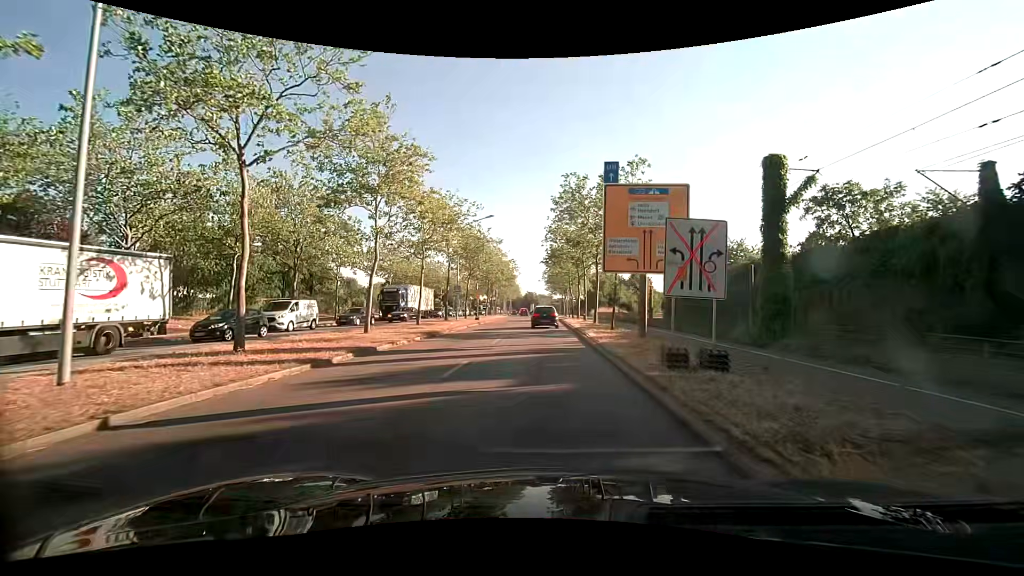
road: primary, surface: asphalt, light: Day
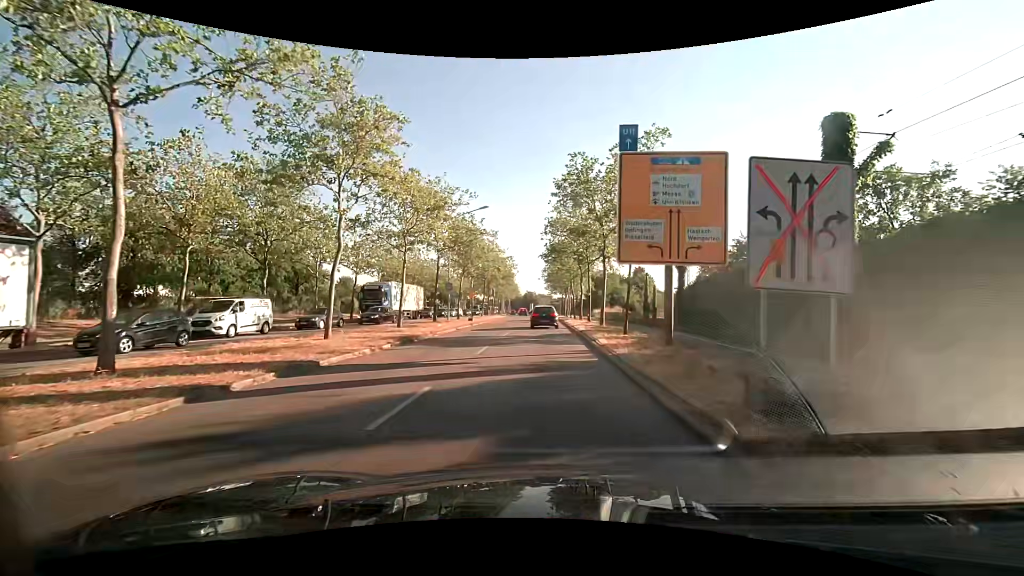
(0.0, +4.1) m; +1°
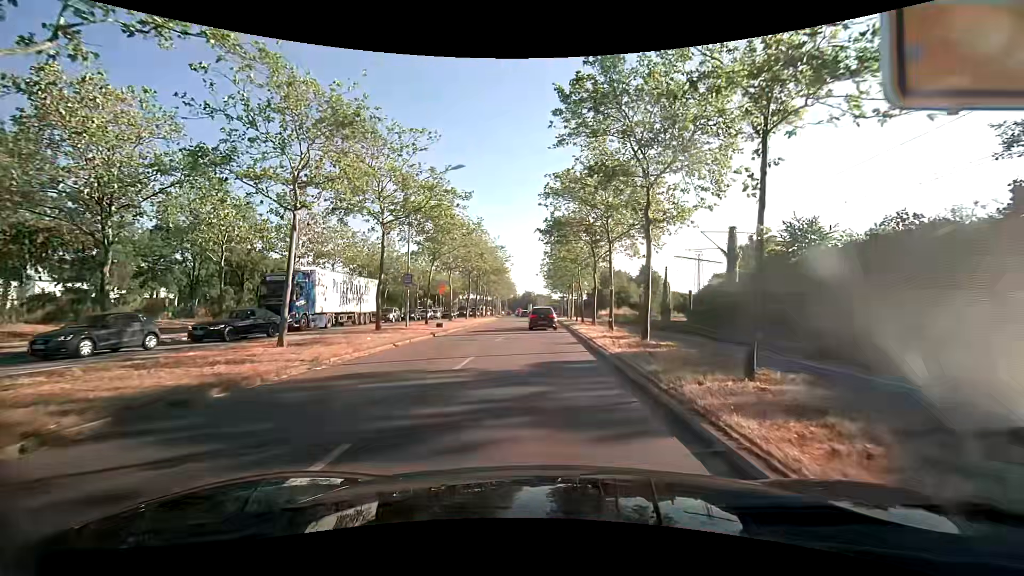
(-0.2, +12.6) m; 0°
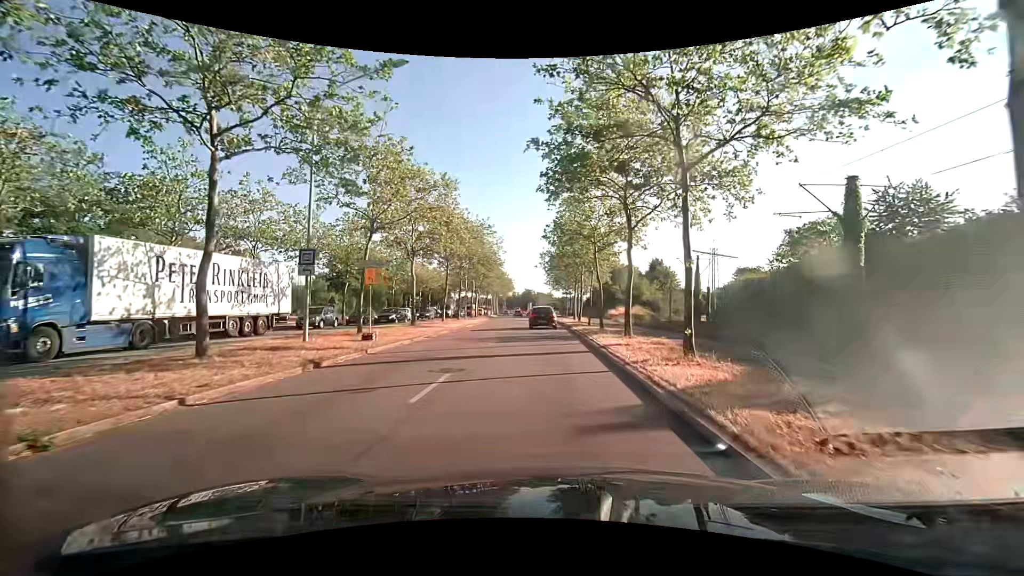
(-0.1, +12.9) m; -1°
